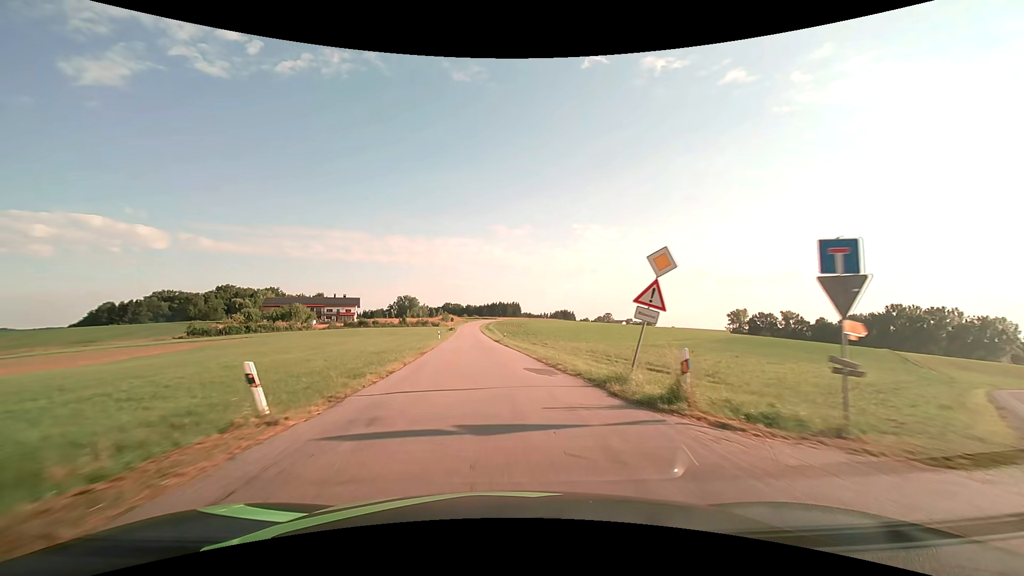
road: tertiary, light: Day
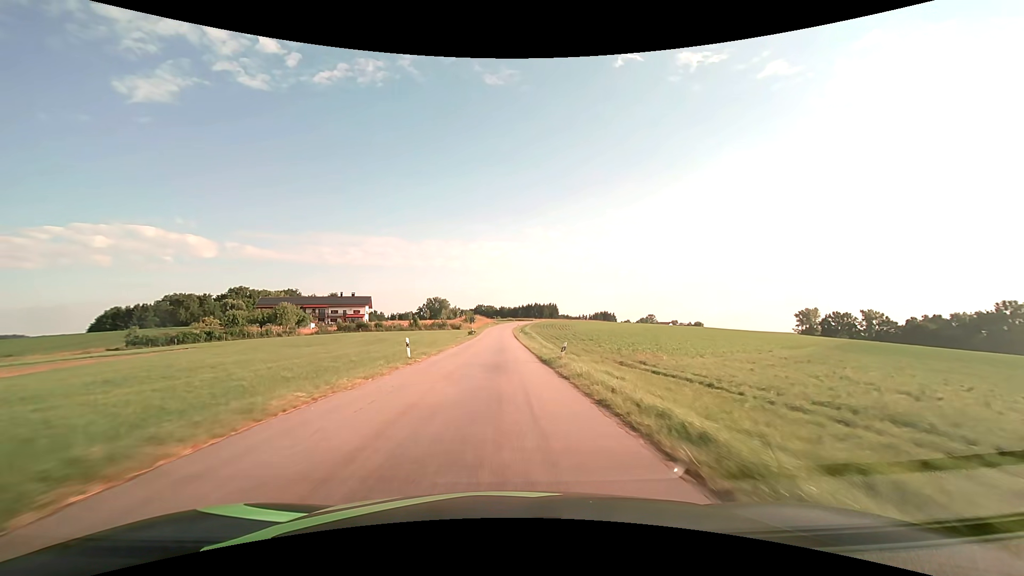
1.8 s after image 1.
(-1.2, +32.7) m; -4°
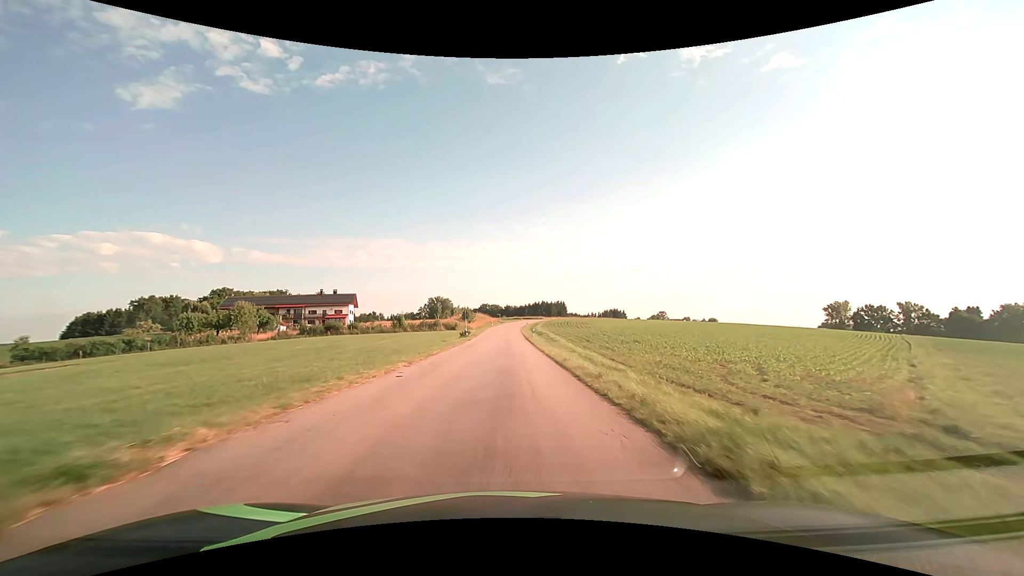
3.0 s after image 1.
(-0.3, +21.7) m; -1°
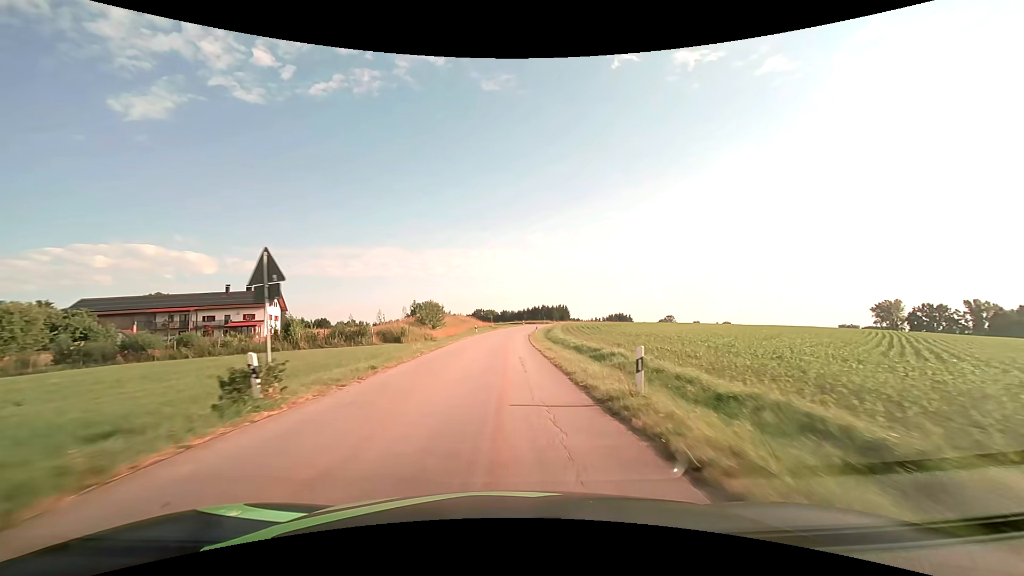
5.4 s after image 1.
(+0.2, +43.0) m; 0°
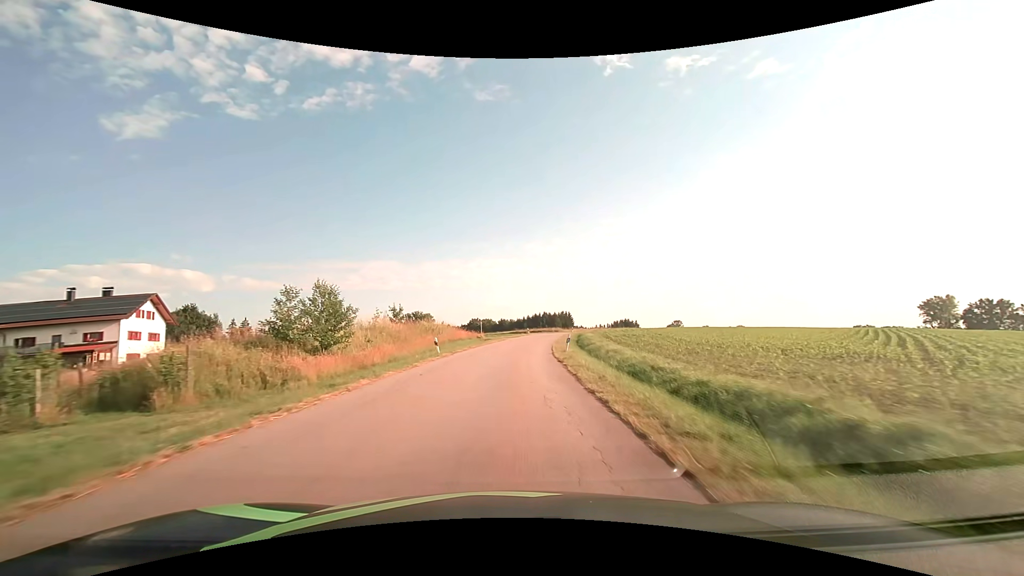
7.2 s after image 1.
(+0.2, +31.9) m; 0°
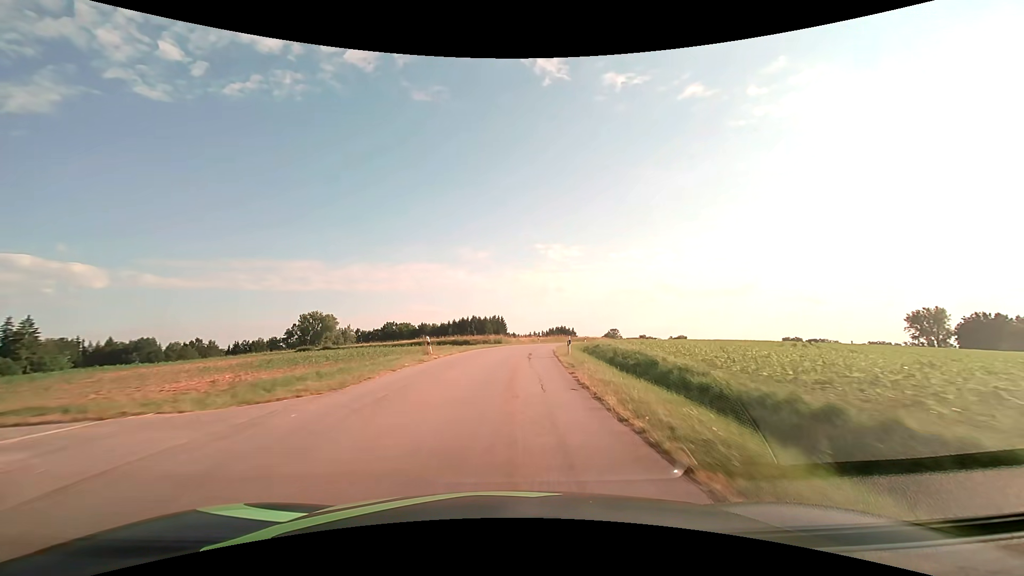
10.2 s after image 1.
(+3.3, +52.6) m; +8°
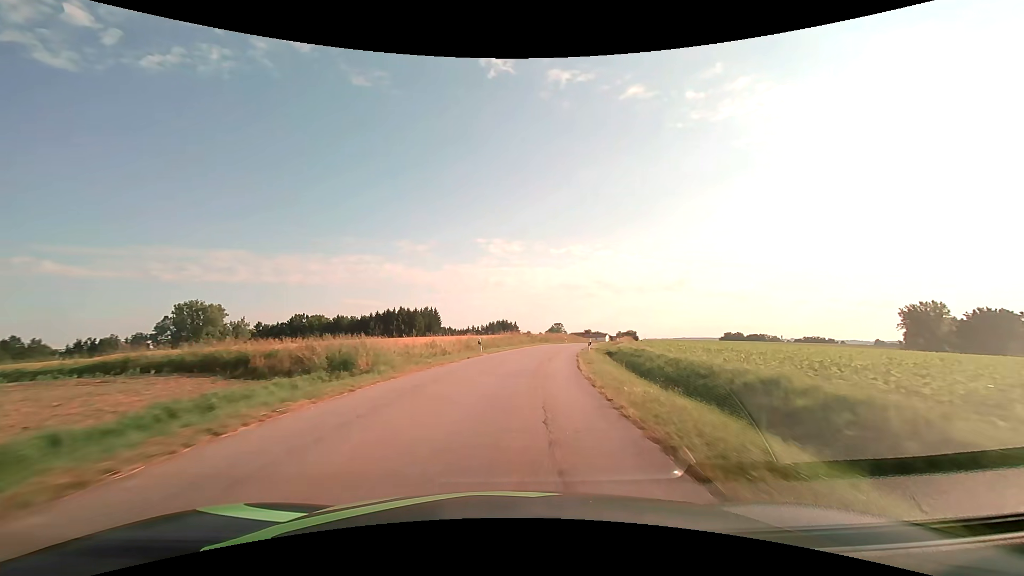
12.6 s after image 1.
(+2.2, +42.4) m; +7°
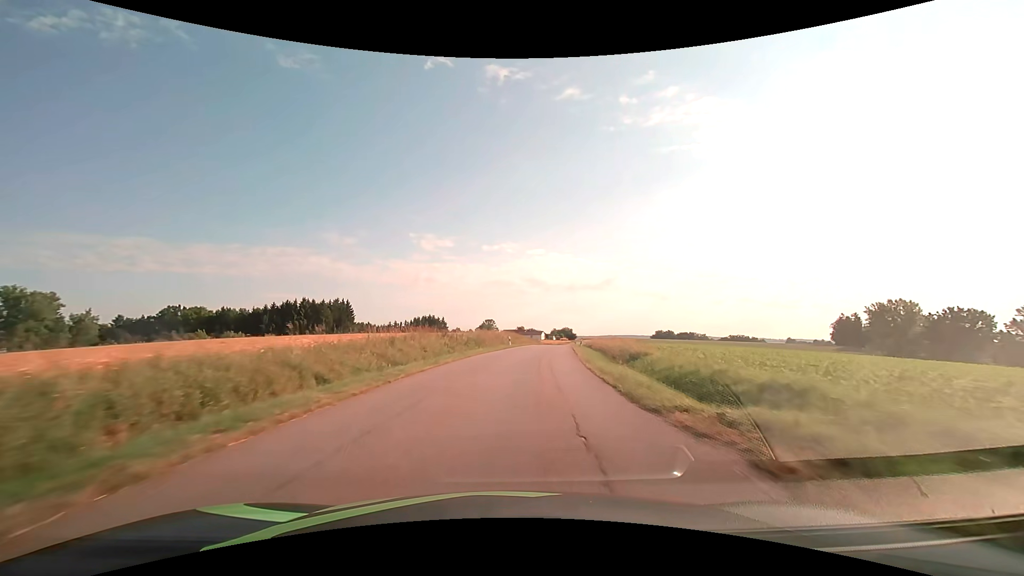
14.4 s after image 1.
(+2.2, +32.2) m; +8°
(0, +10) (+1, +20) (+2, +30) (+3, +40) (+4, +50) (+6, +60) (+7, +70) (+8, +80) (+9, +89) (+11, +99) m
